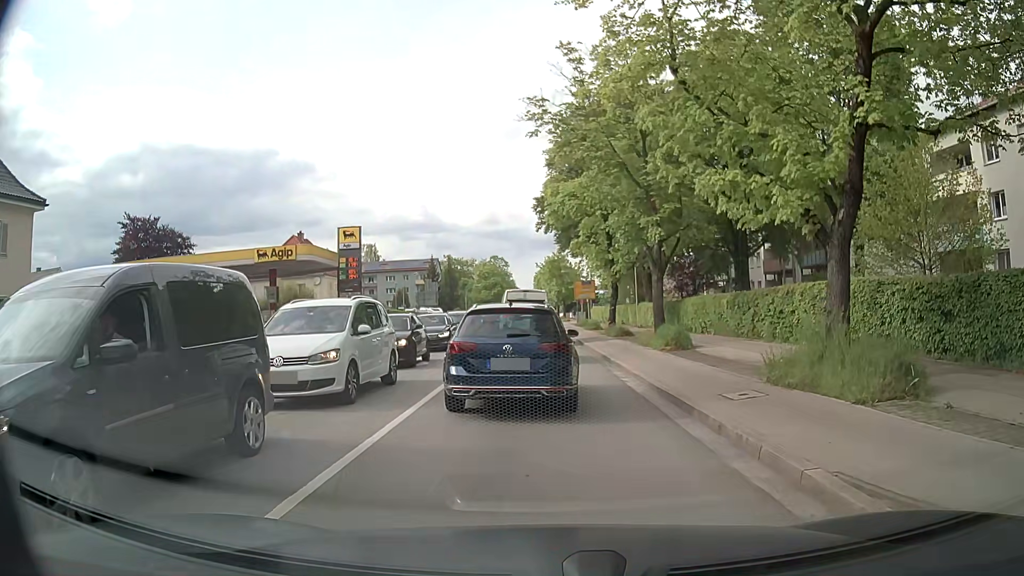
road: secondary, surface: asphalt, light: Day
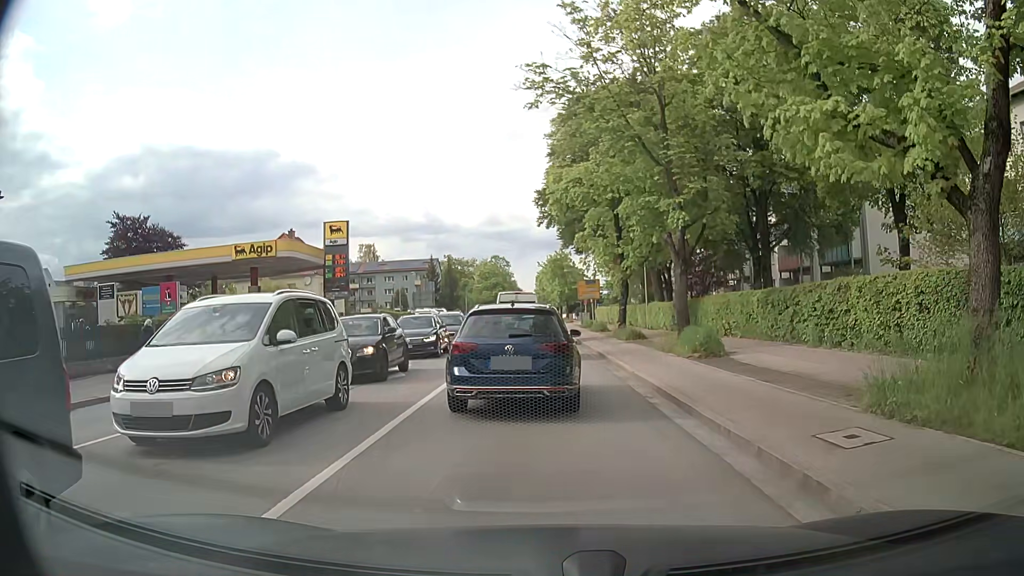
(0.0, +3.5) m; -1°
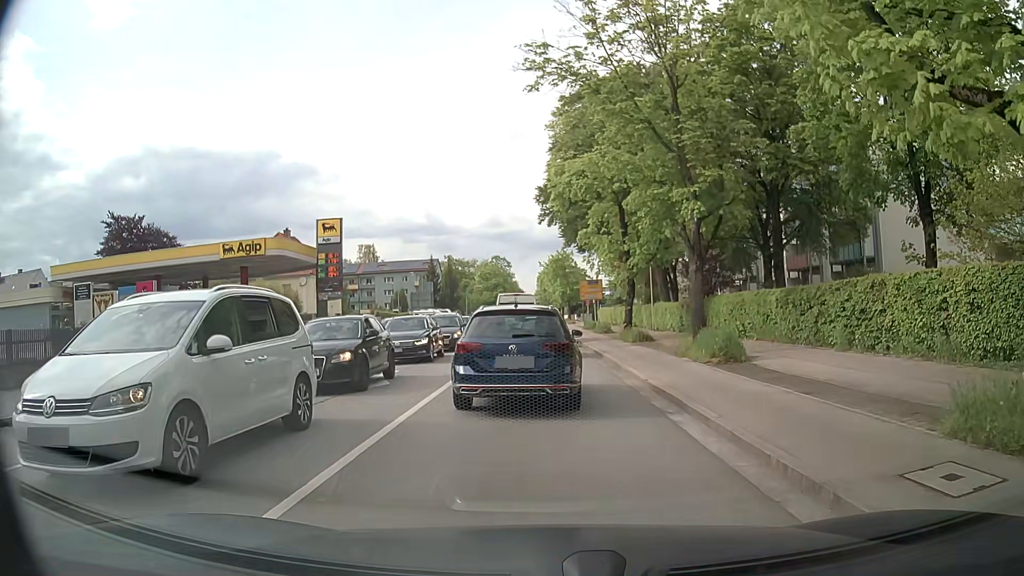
(0.0, +1.7) m; +2°
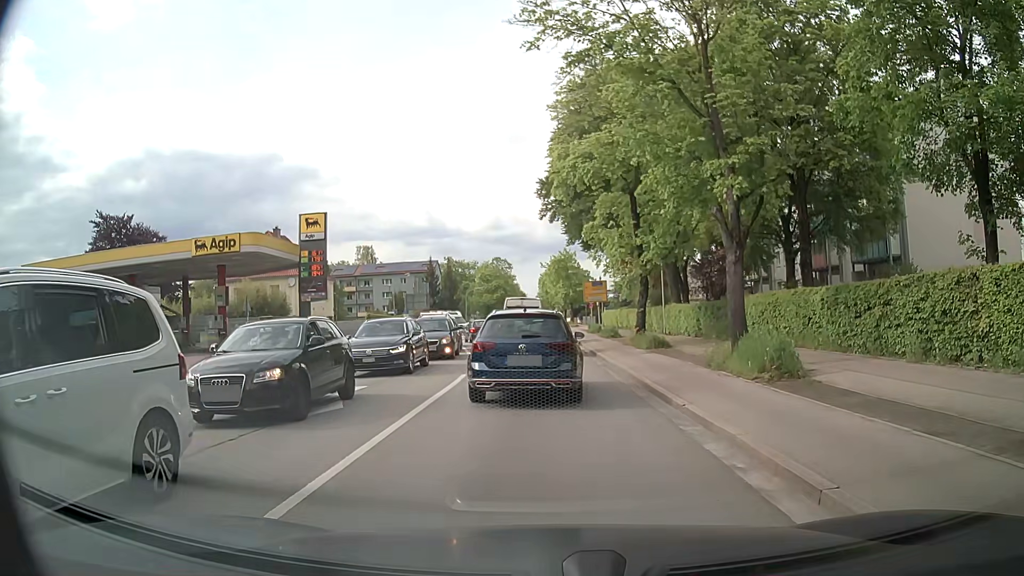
(-0.1, +3.4) m; -2°
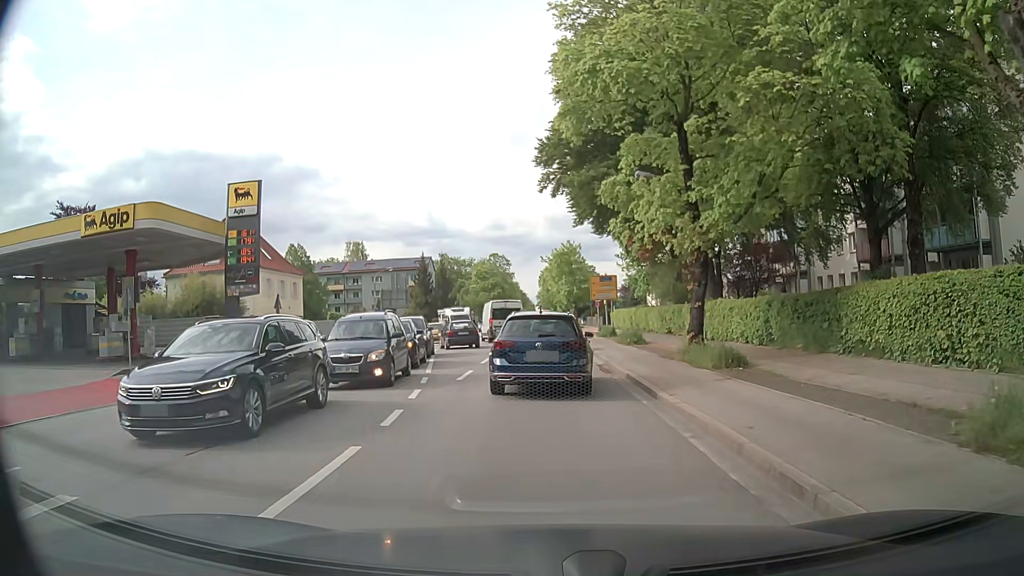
(0.0, +9.8) m; +1°
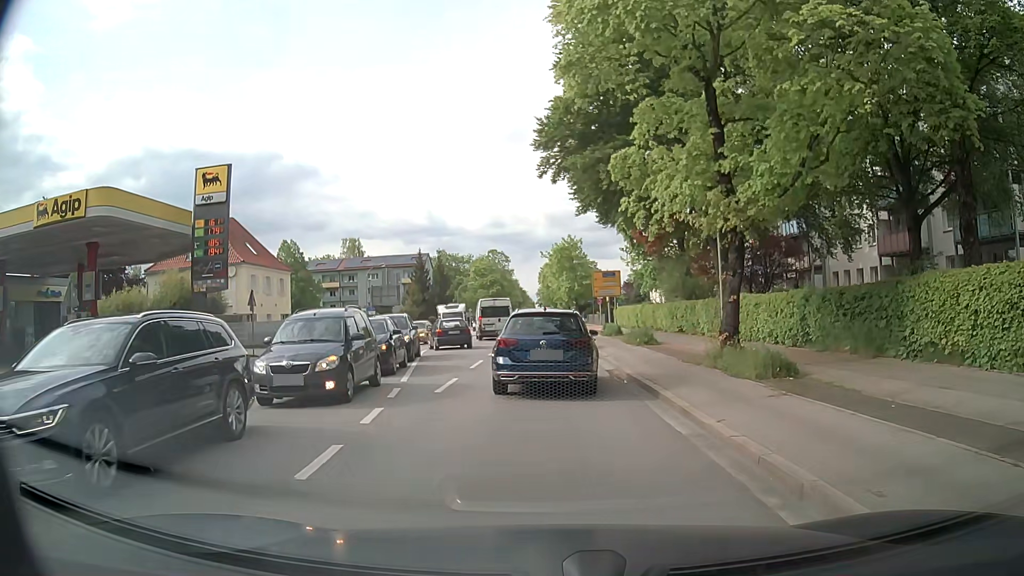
(0.0, +3.1) m; 0°
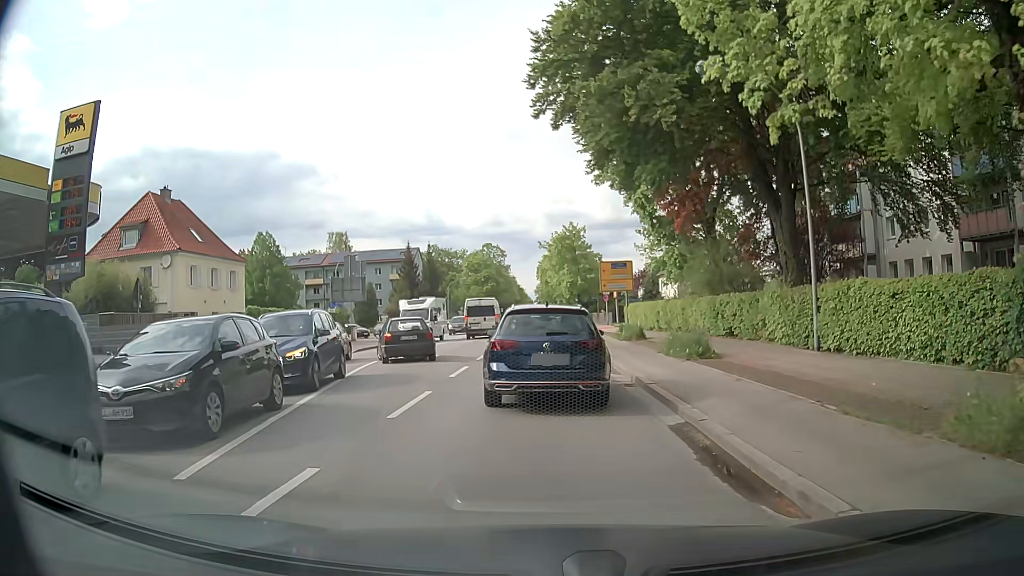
(0.0, +9.3) m; +1°
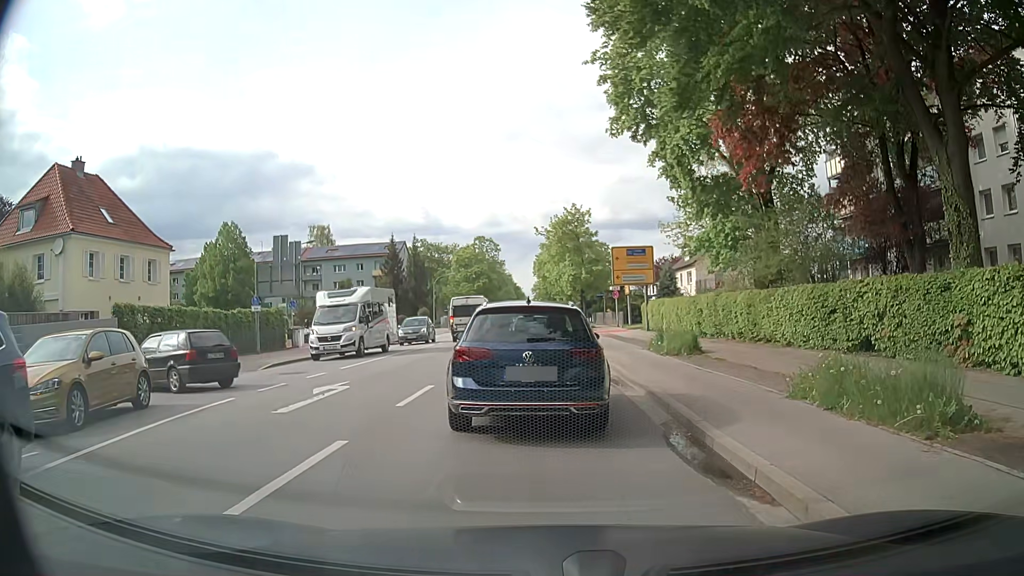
(-0.3, +10.8) m; -1°
